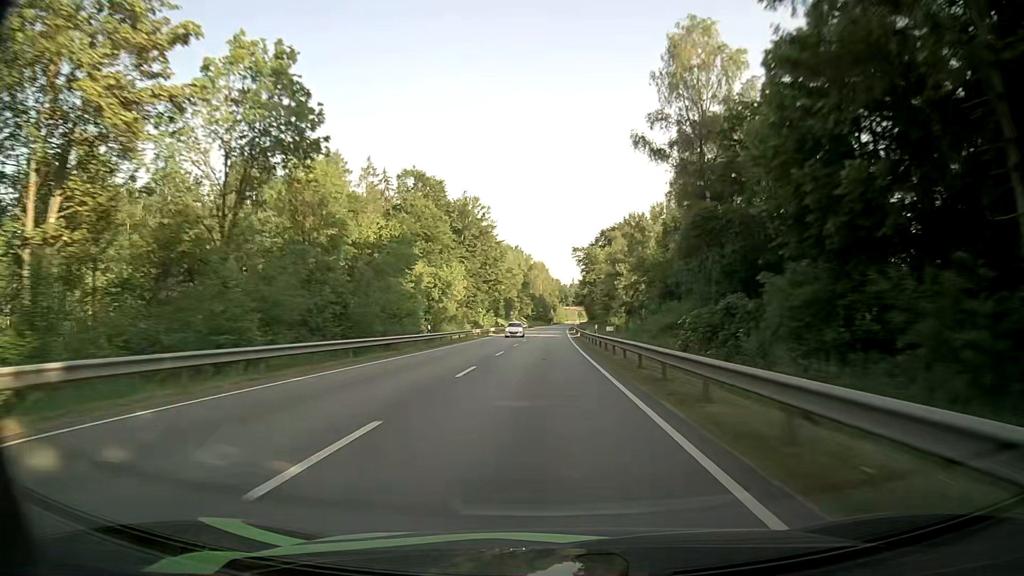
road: primary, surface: asphalt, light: Day
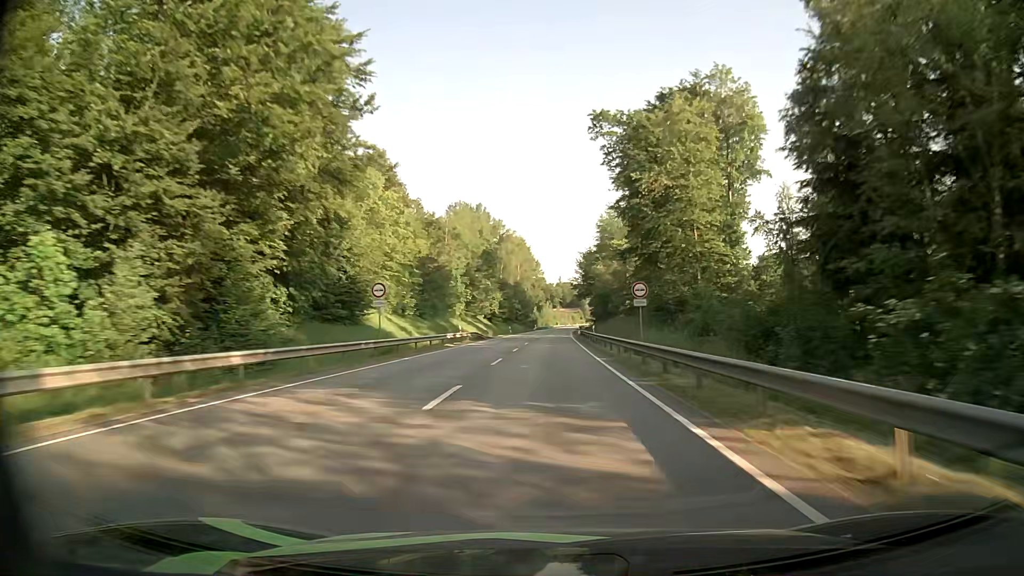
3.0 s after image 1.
(+0.6, +90.0) m; +1°
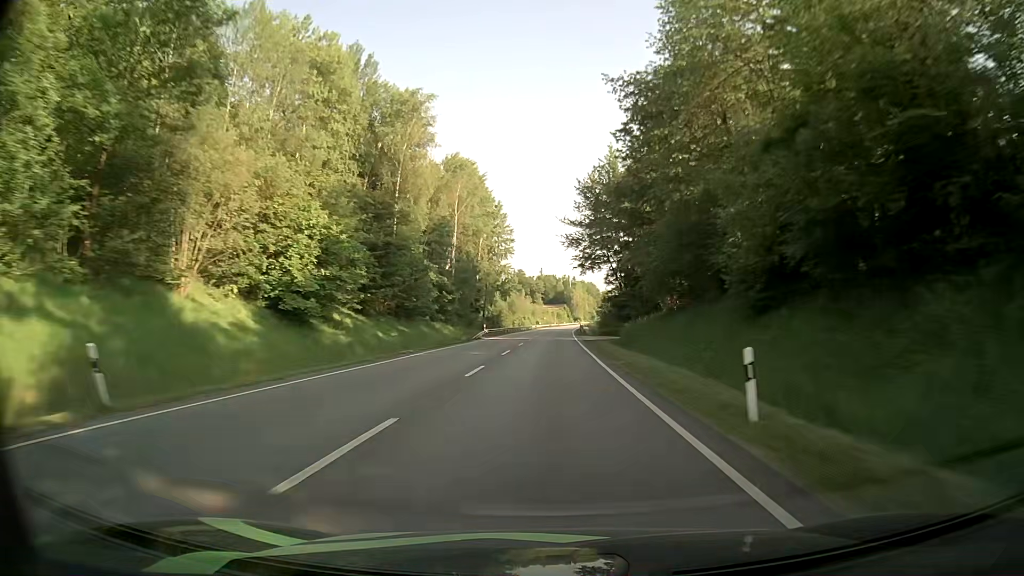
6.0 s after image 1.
(+1.4, +89.1) m; +2°
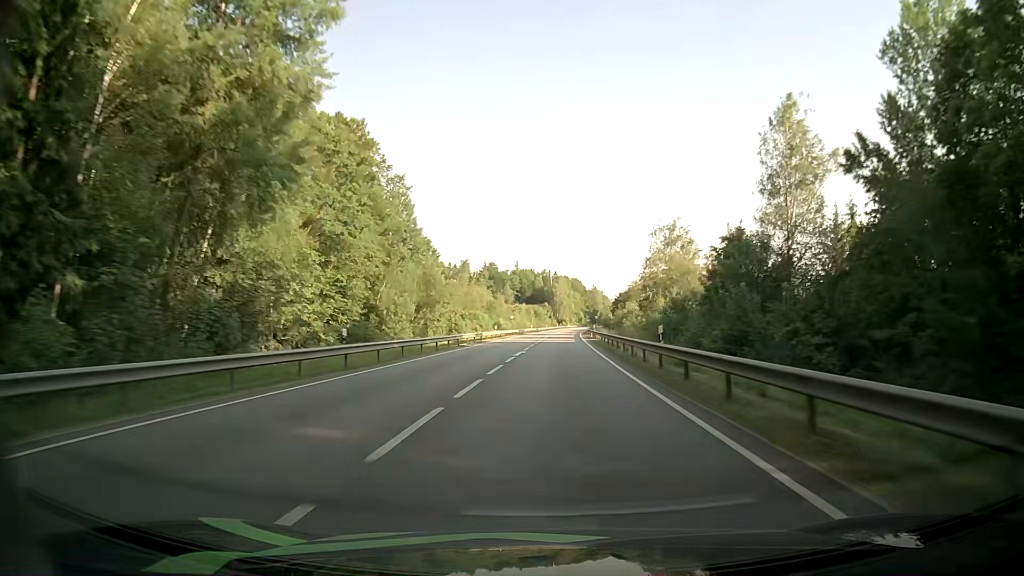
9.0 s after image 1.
(+1.1, +88.9) m; +2°
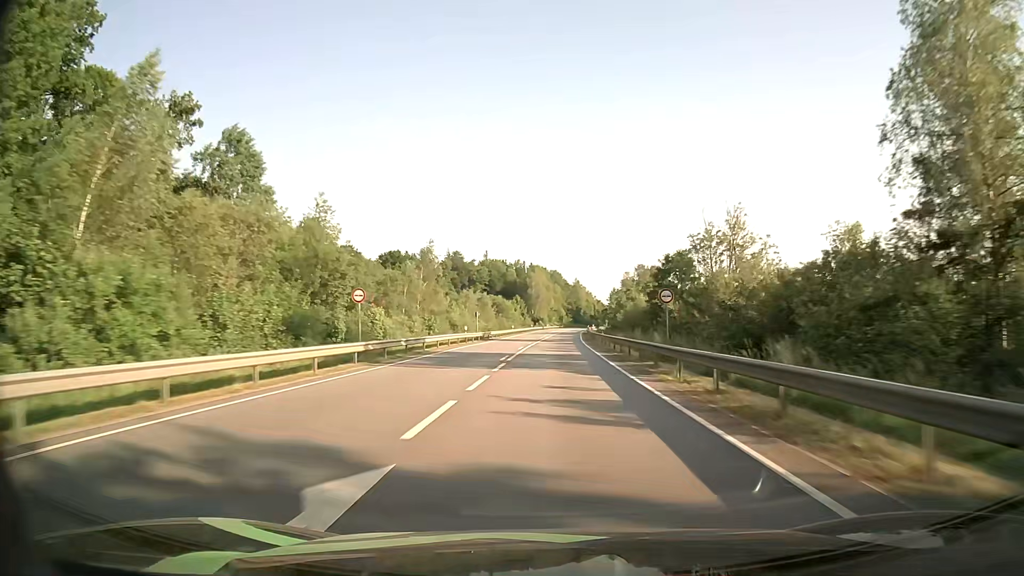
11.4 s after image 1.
(+0.9, +70.8) m; +2°
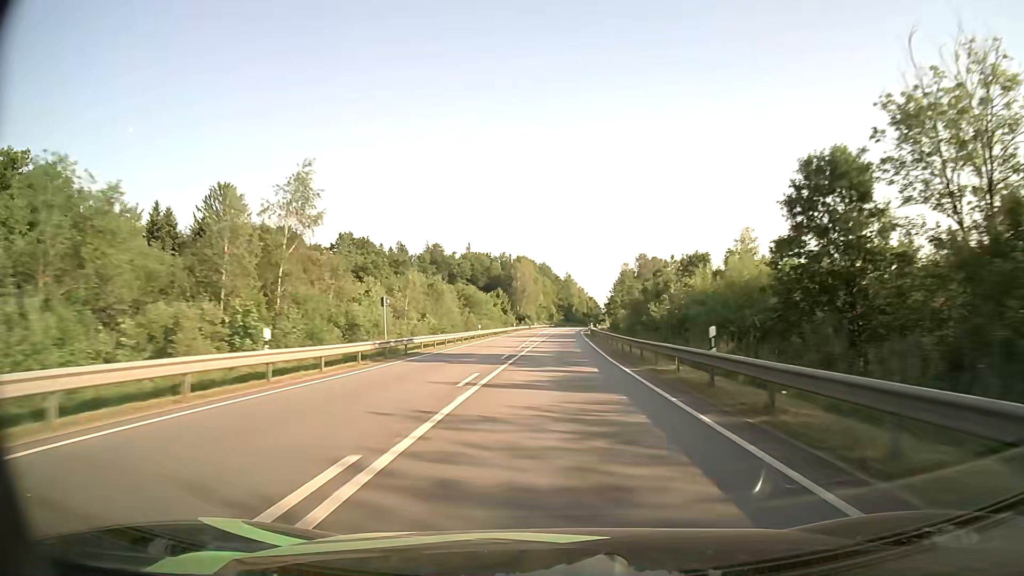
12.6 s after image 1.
(+0.3, +35.3) m; +1°
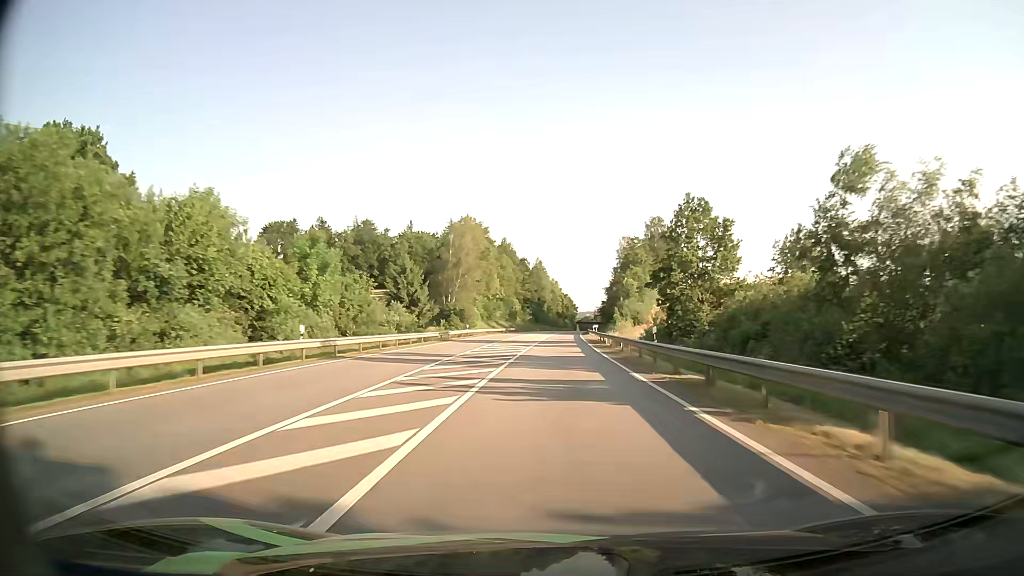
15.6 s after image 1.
(+2.1, +88.1) m; +3°
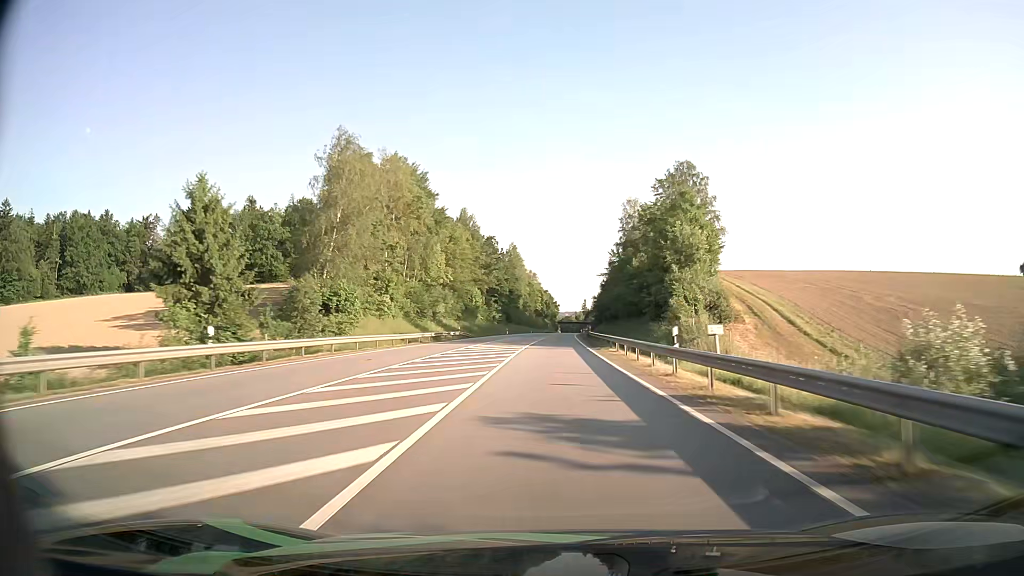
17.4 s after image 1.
(+0.9, +52.8) m; +2°
(0, +10) (0, +20) (0, +30) (0, +40) (0, +50) (0, +60) (+1, +70) (+1, +80) (+1, +90) (+2, +100) m
